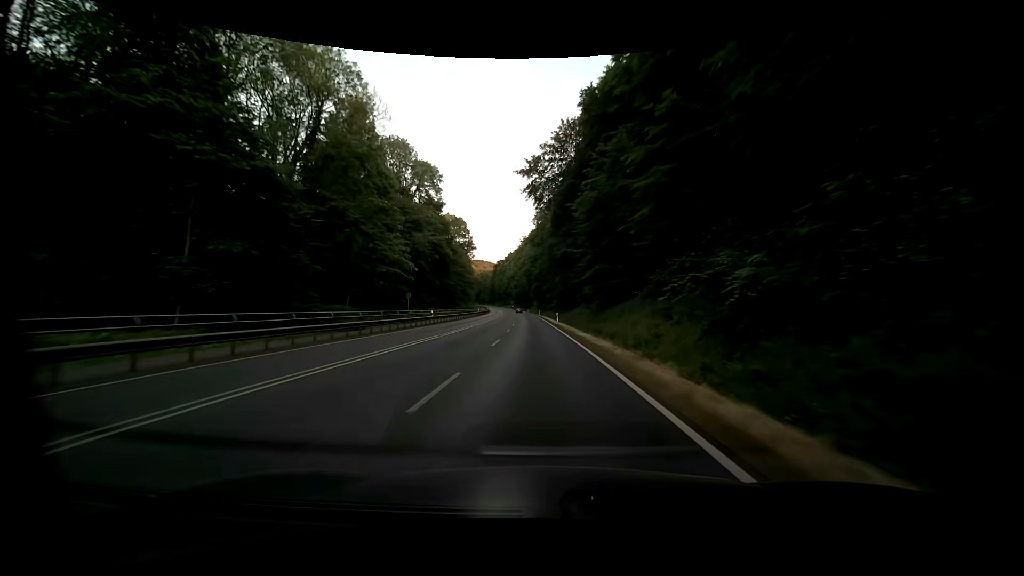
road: primary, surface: asphalt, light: Day
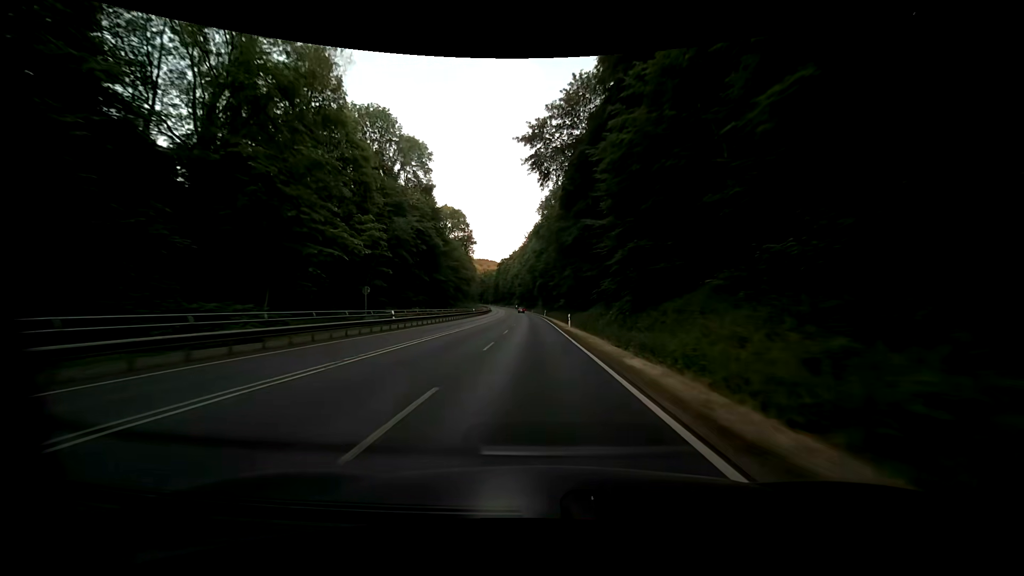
(-0.1, +14.2) m; -1°
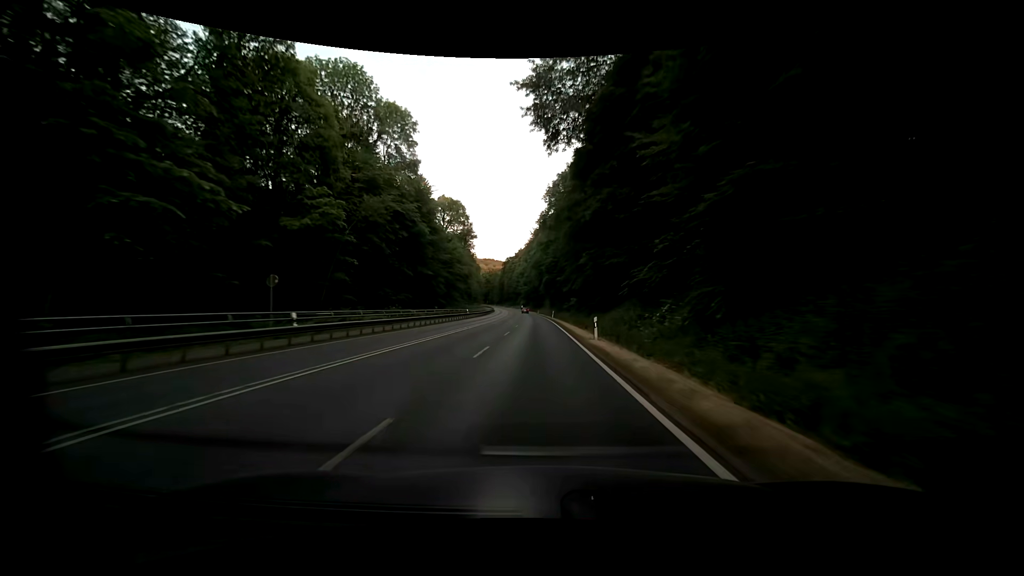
(0.0, +14.5) m; 0°
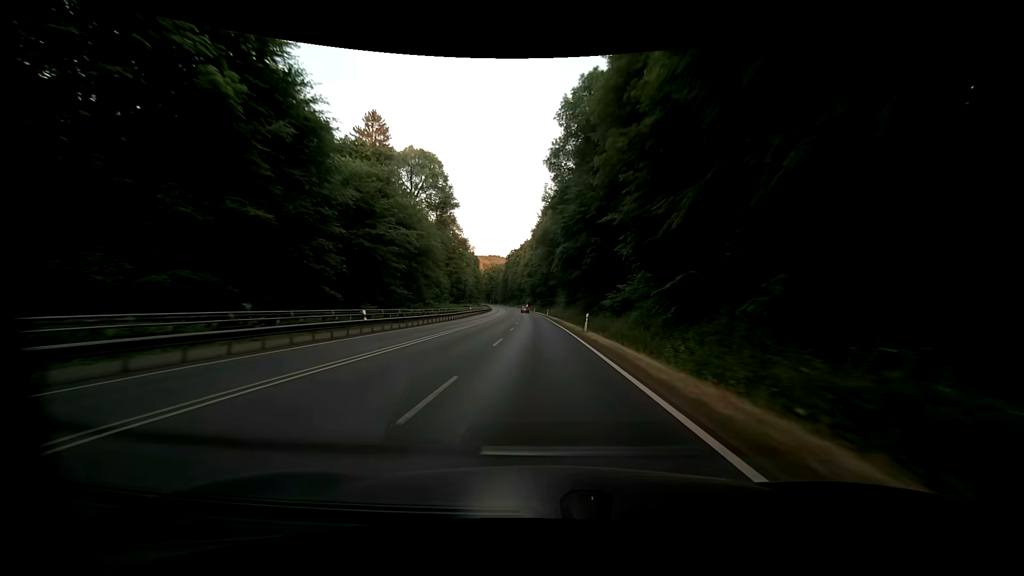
(-1.0, +44.7) m; -1°
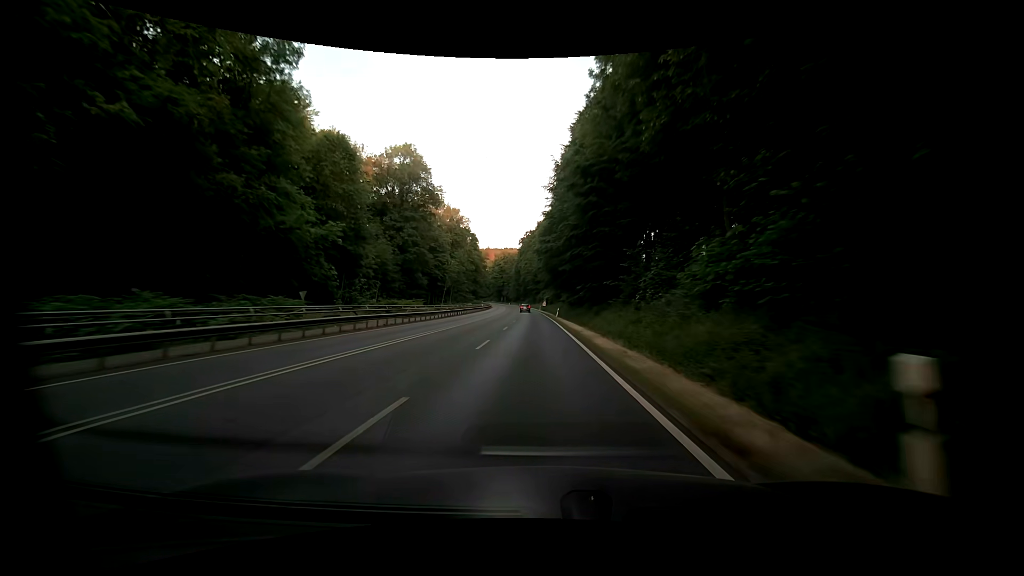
(-2.2, +75.1) m; -3°
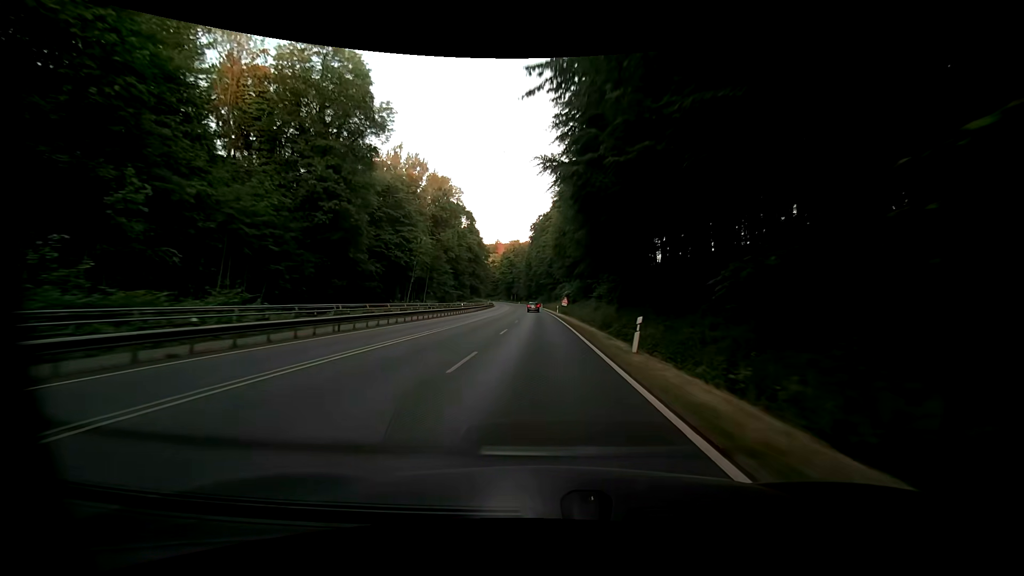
(-0.7, +41.4) m; -2°
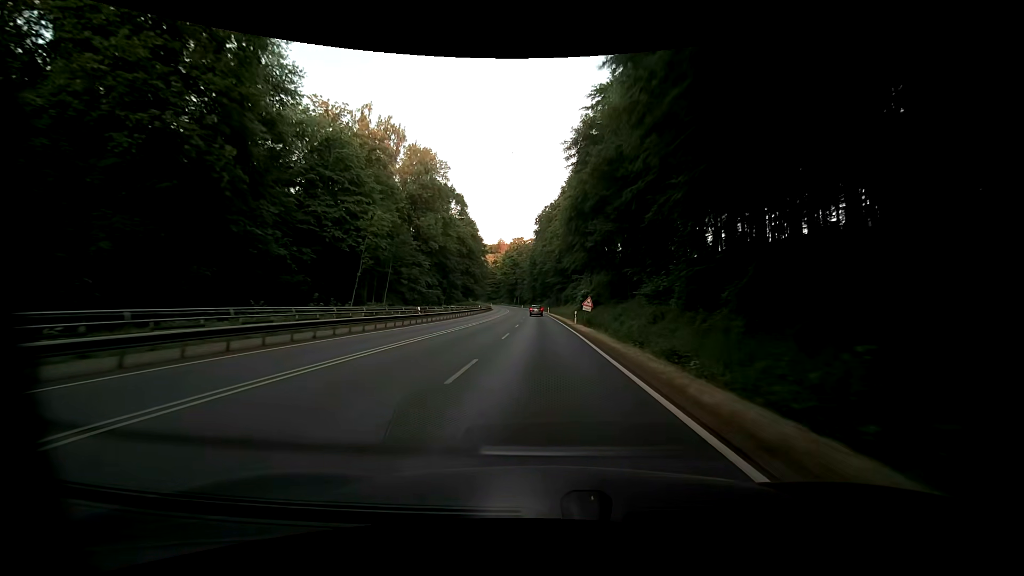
(-0.1, +25.0) m; -1°
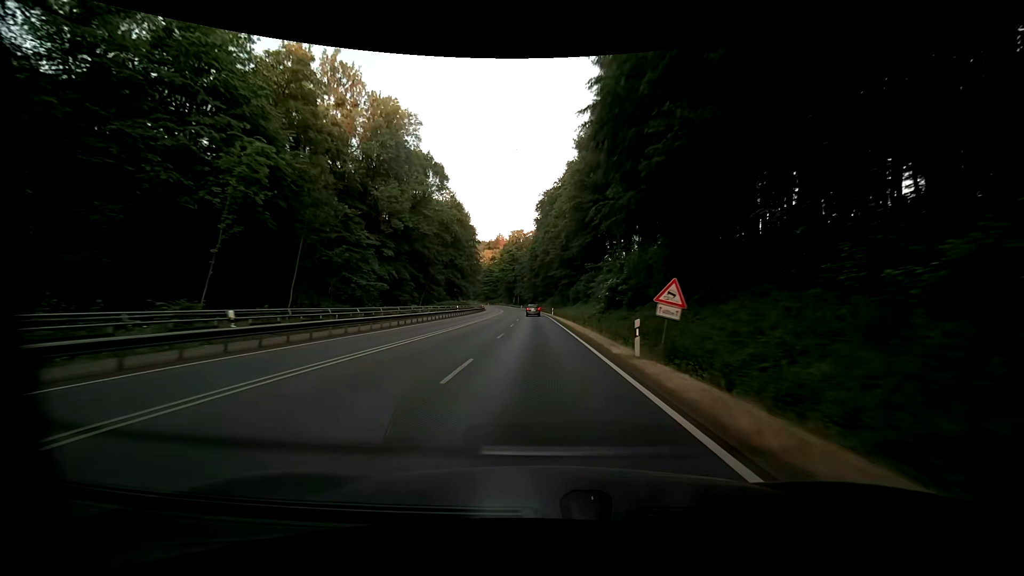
(+0.1, +24.0) m; 0°
(0, +10) (0, +20) (0, +30) (-1, +40) (-1, +50) (-1, +60) (-2, +70) (-2, +80) (-3, +90) (-3, +100) m
